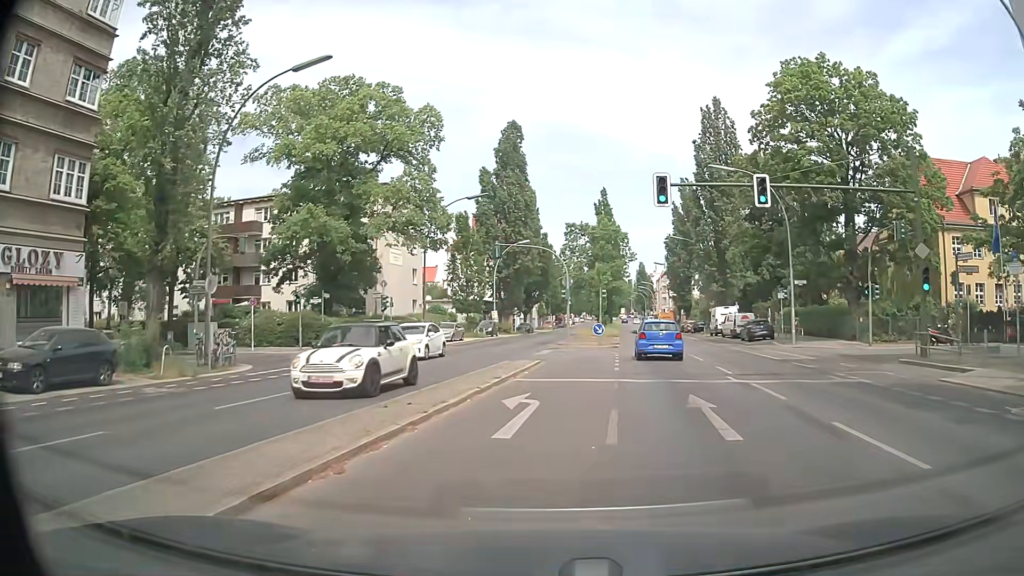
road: secondary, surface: asphalt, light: Day
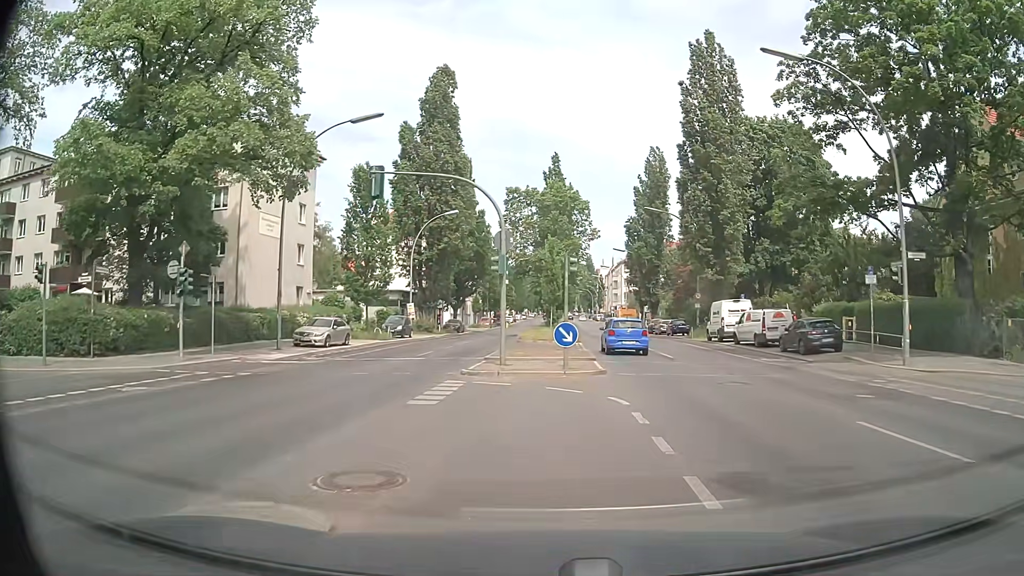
(+0.6, +18.0) m; +4°
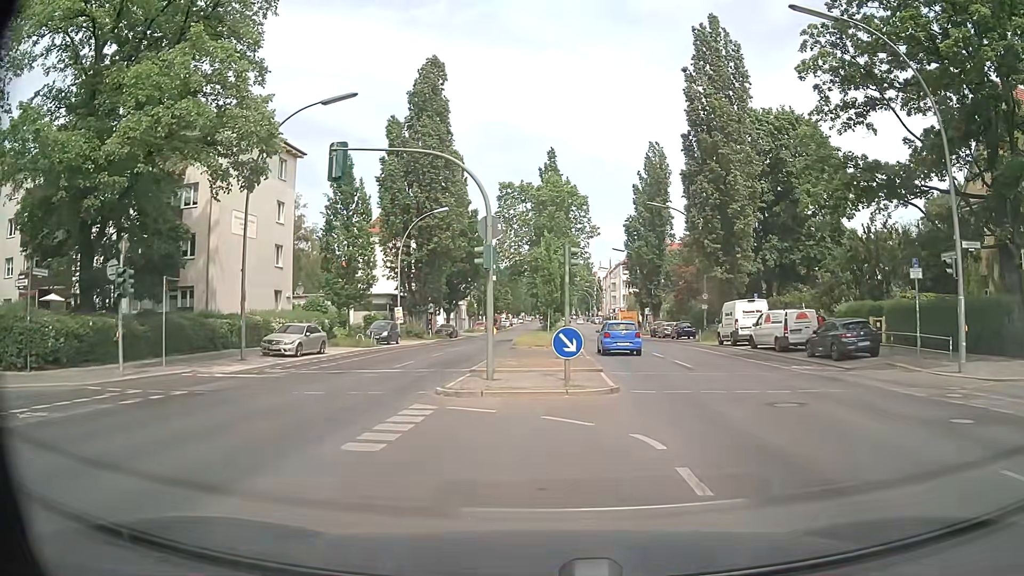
(0.0, +3.4) m; 0°
